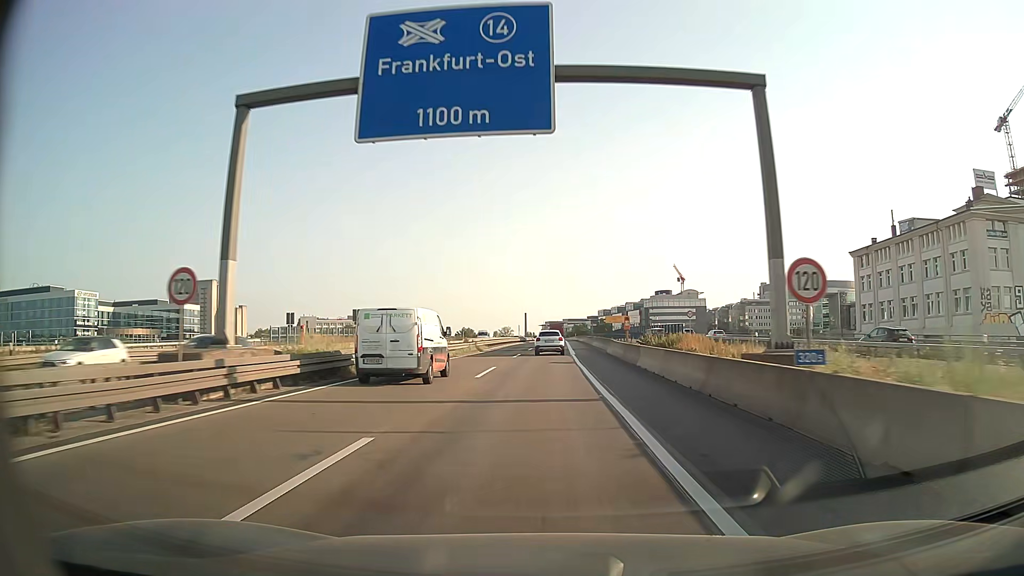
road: motorway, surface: asphalt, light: Day
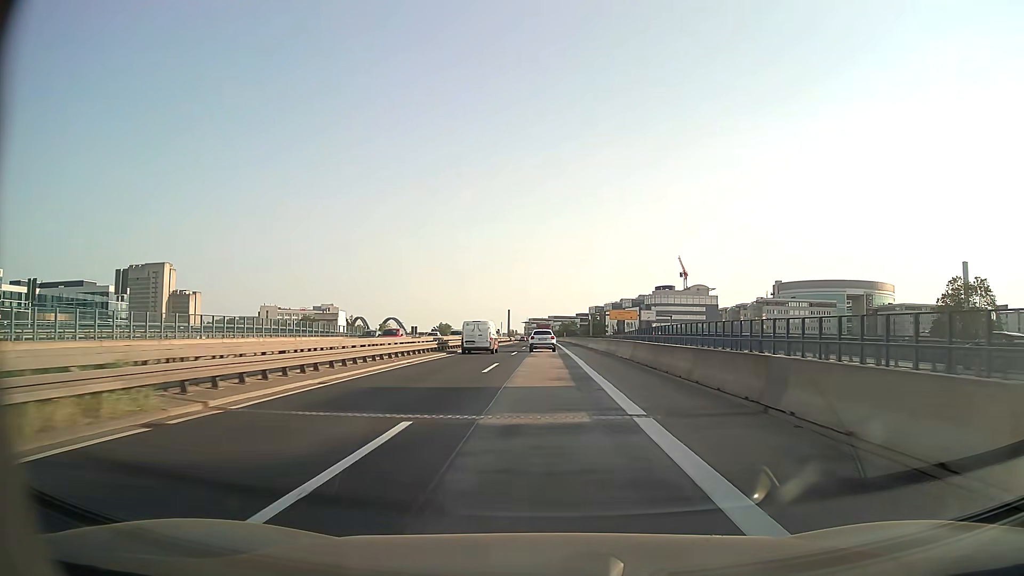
(+0.5, +52.3) m; +1°
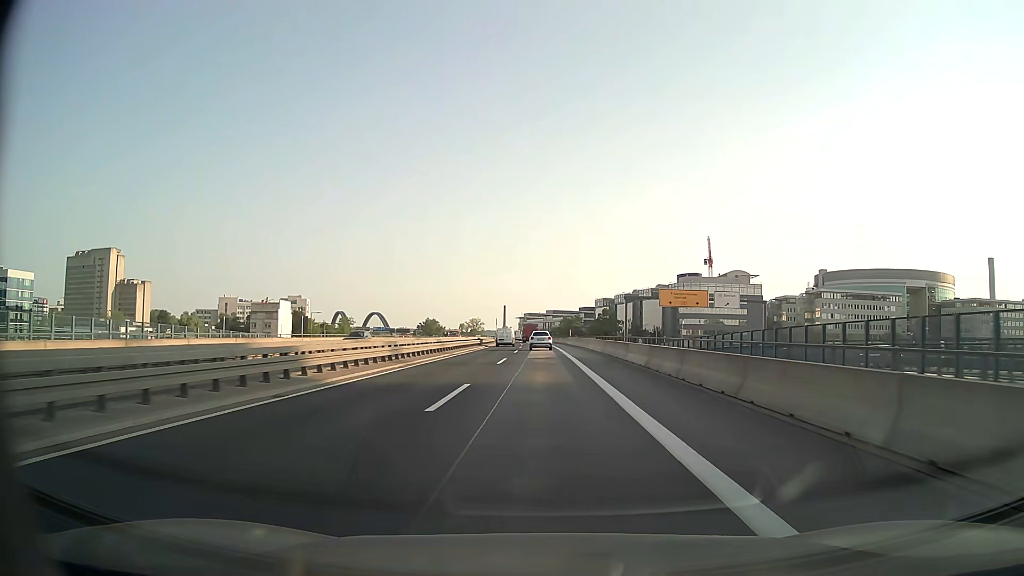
(+0.3, +64.5) m; 0°
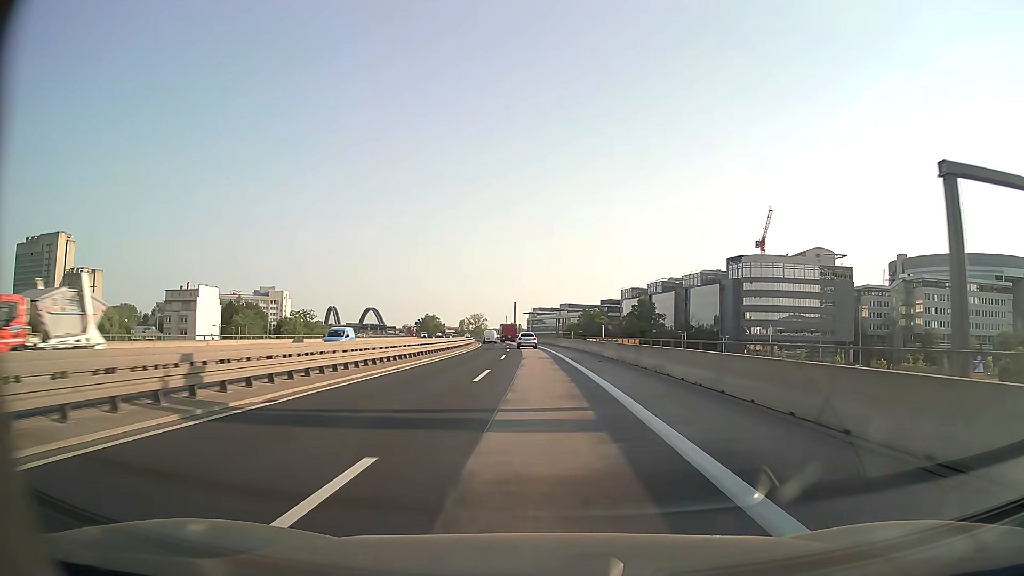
(-0.3, +64.2) m; -1°
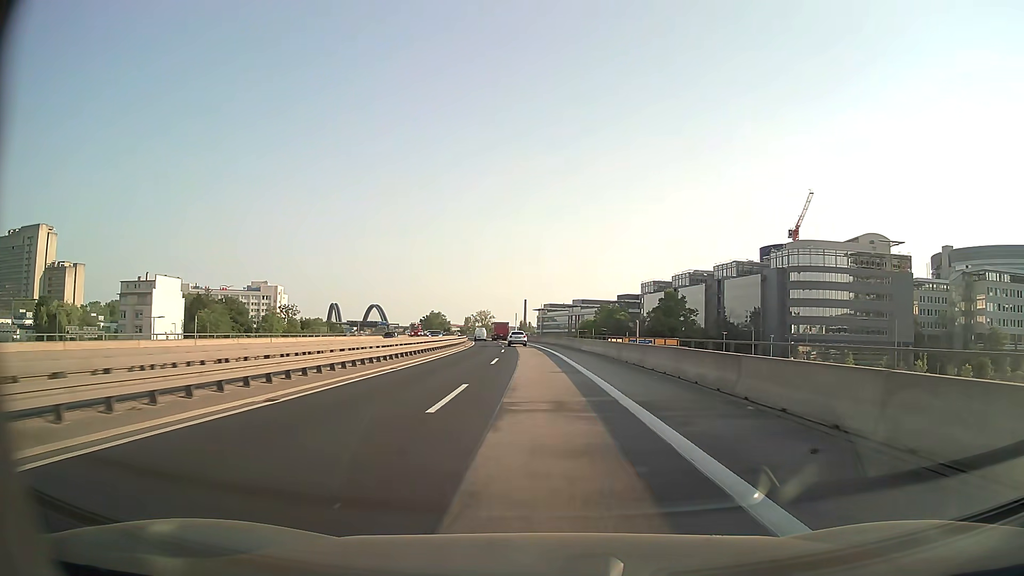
(-0.2, +25.7) m; -1°
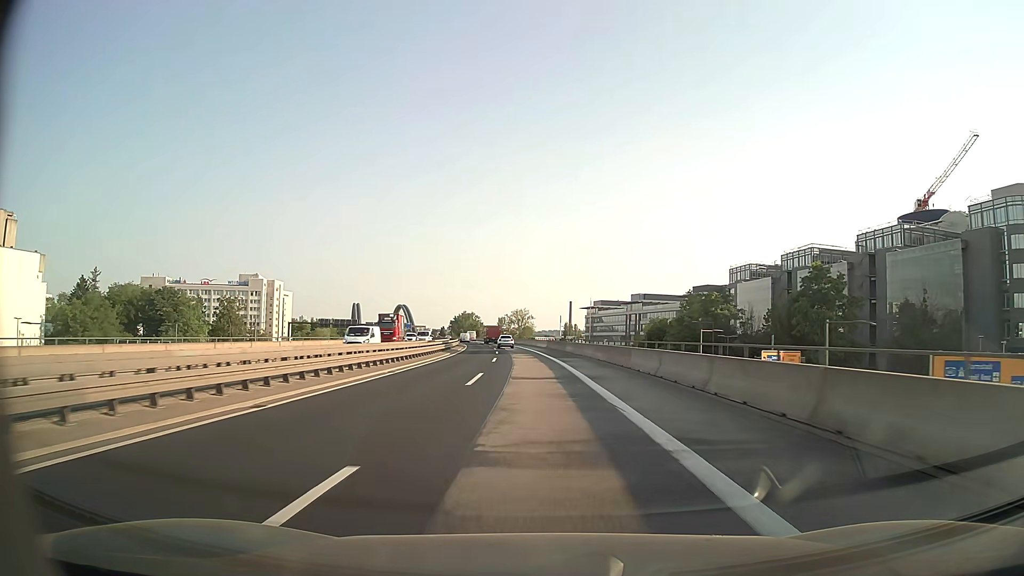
(-1.8, +64.5) m; -4°
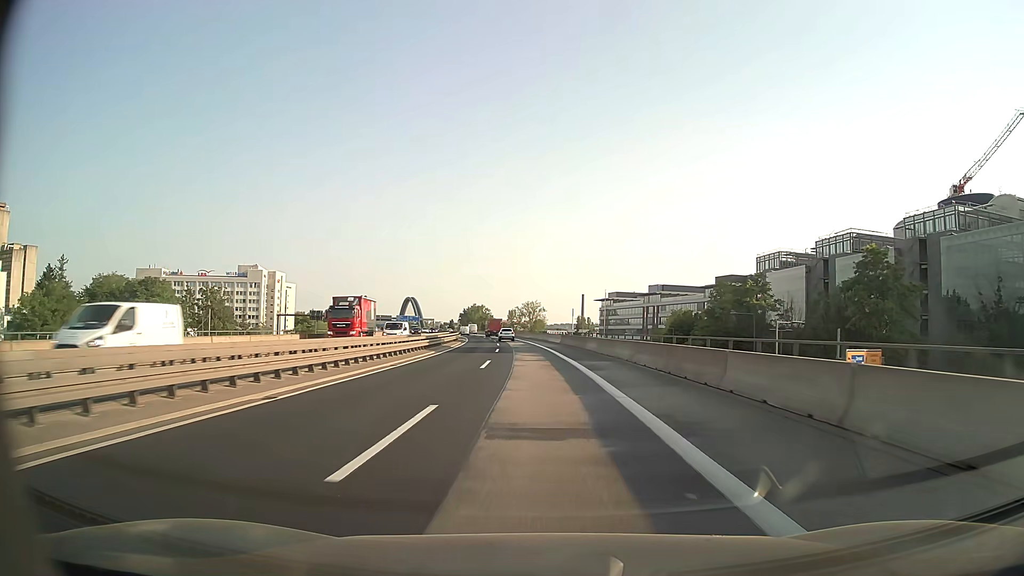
(-0.1, +13.0) m; -1°
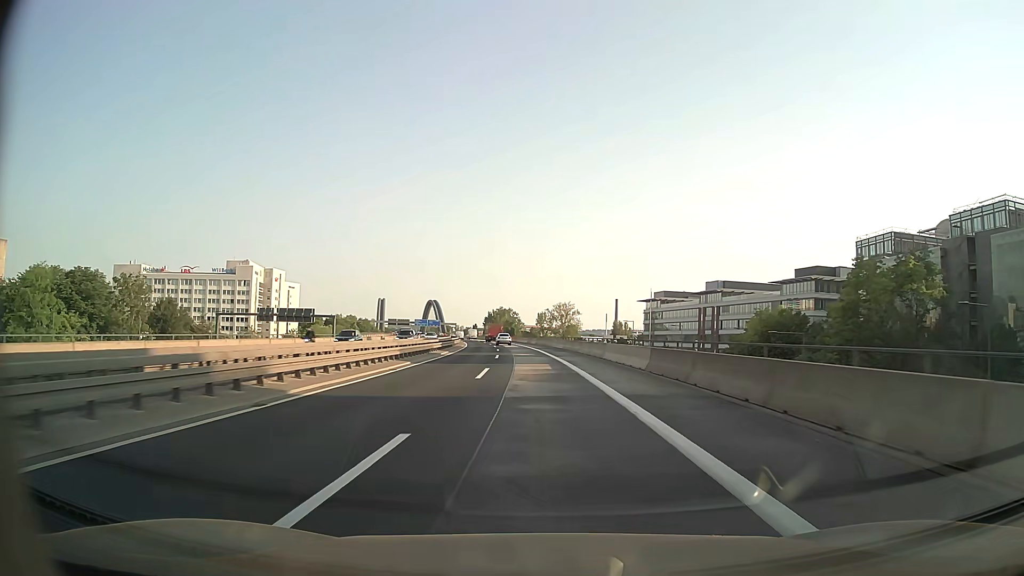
(-0.9, +39.0) m; -3°
(0, +10) (0, +20) (-1, +30) (-1, +40) (-2, +50) (-2, +60) (-3, +70) (-4, +80) (-5, +90) (-6, +100) m
